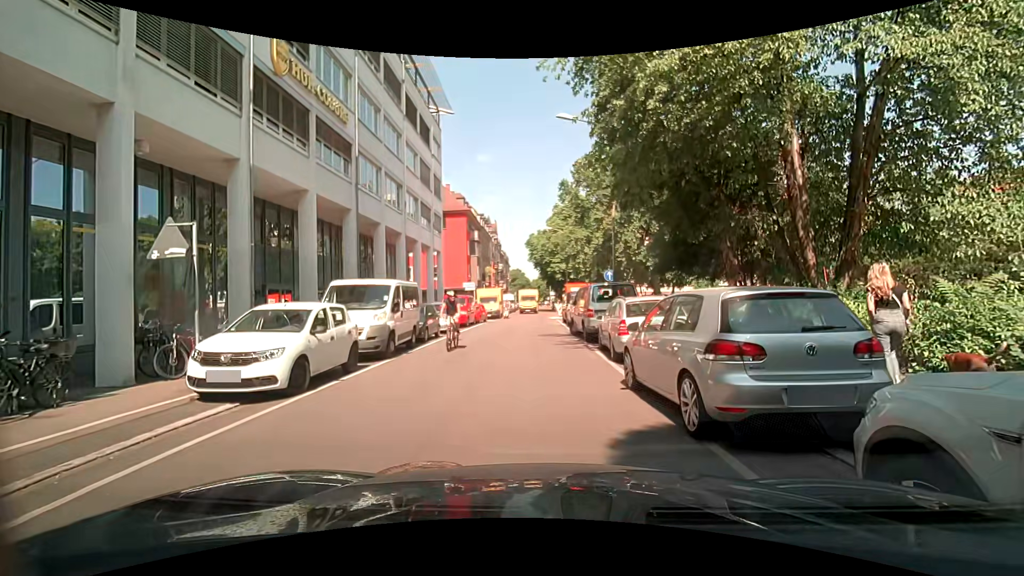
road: residential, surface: asphalt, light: Day
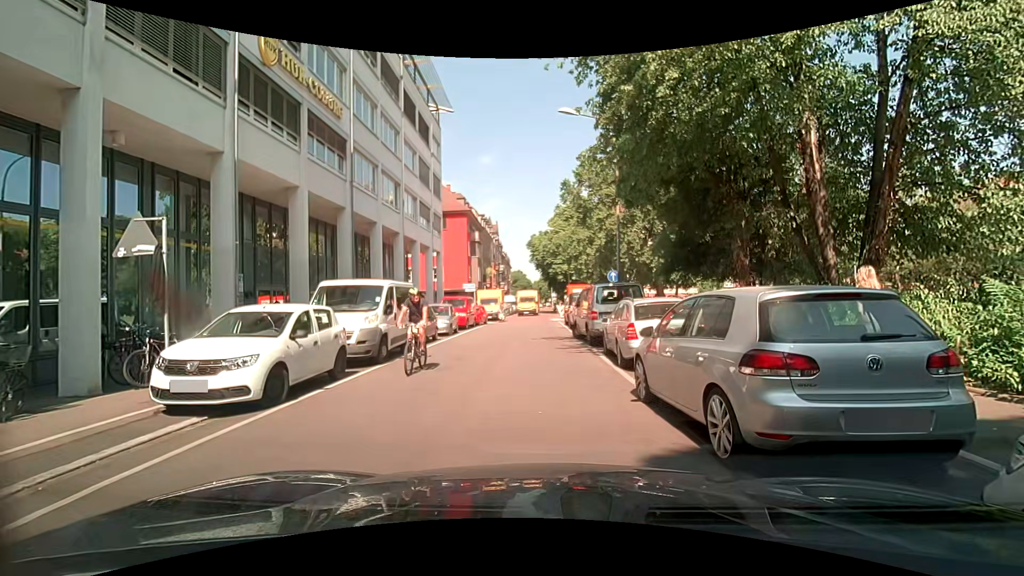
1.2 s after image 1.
(0.0, +0.7) m; 0°
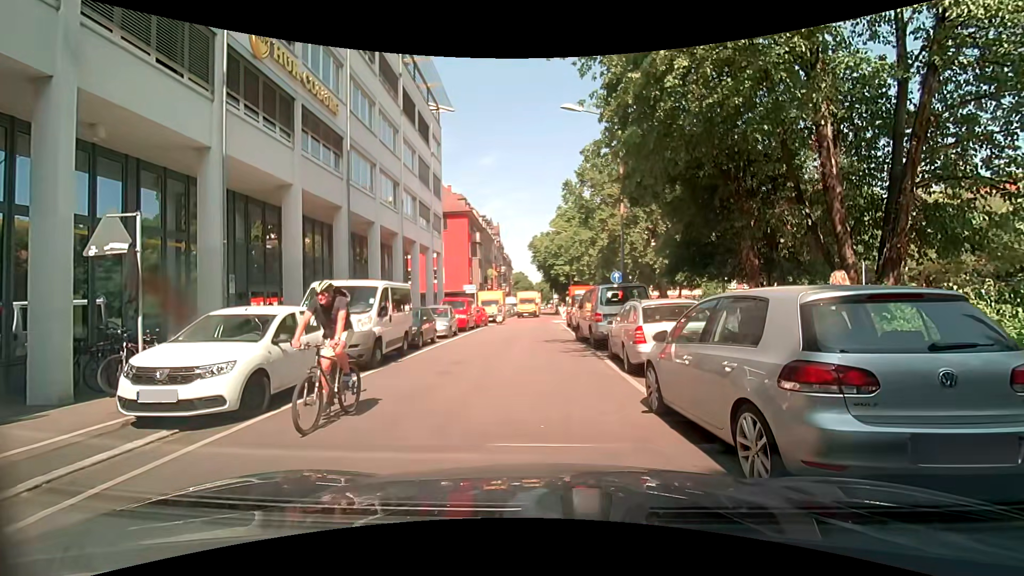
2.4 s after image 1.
(0.0, +0.6) m; 0°
